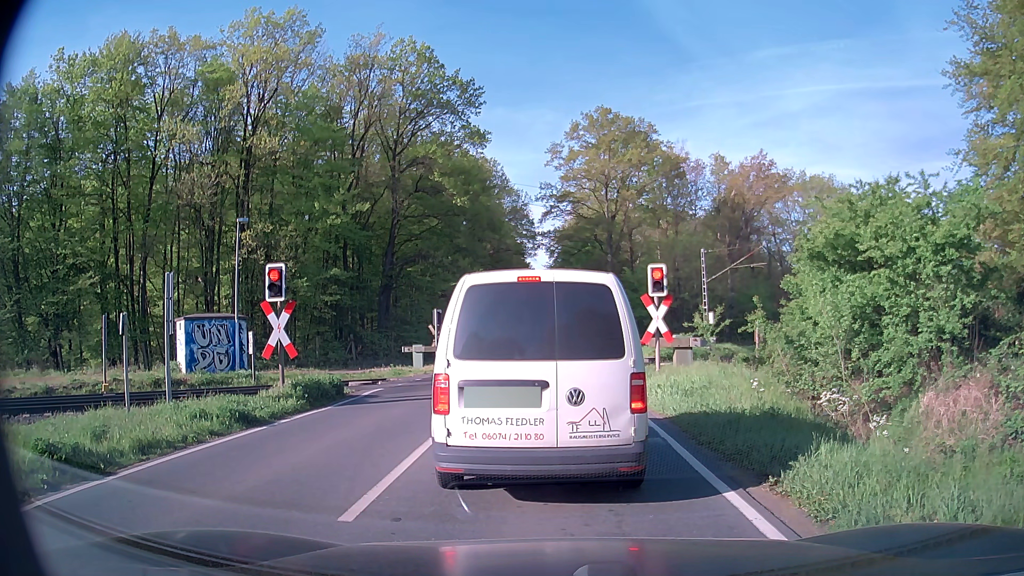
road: secondary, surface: asphalt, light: Day
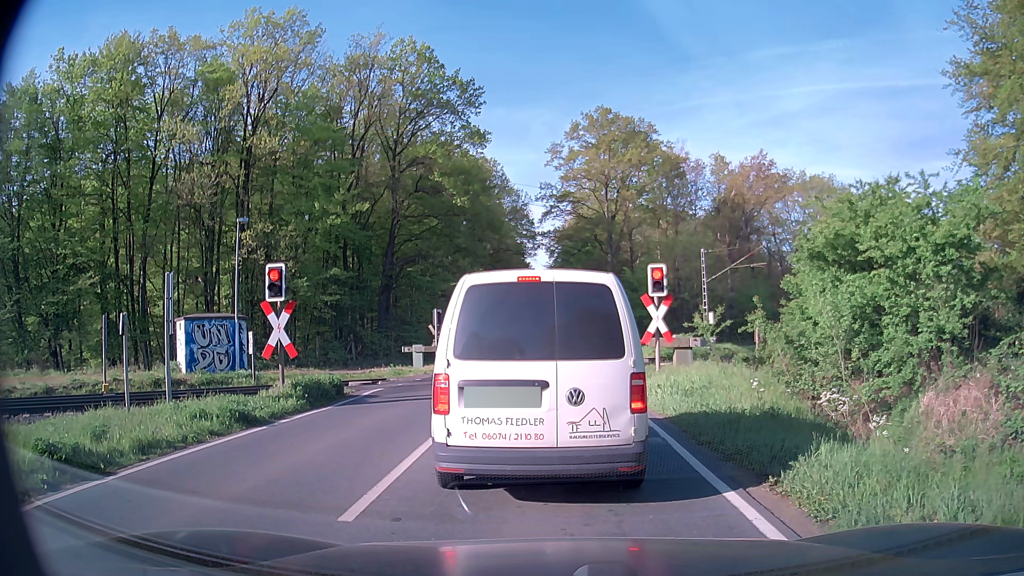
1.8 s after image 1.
(0.0, 0.0) m; 0°
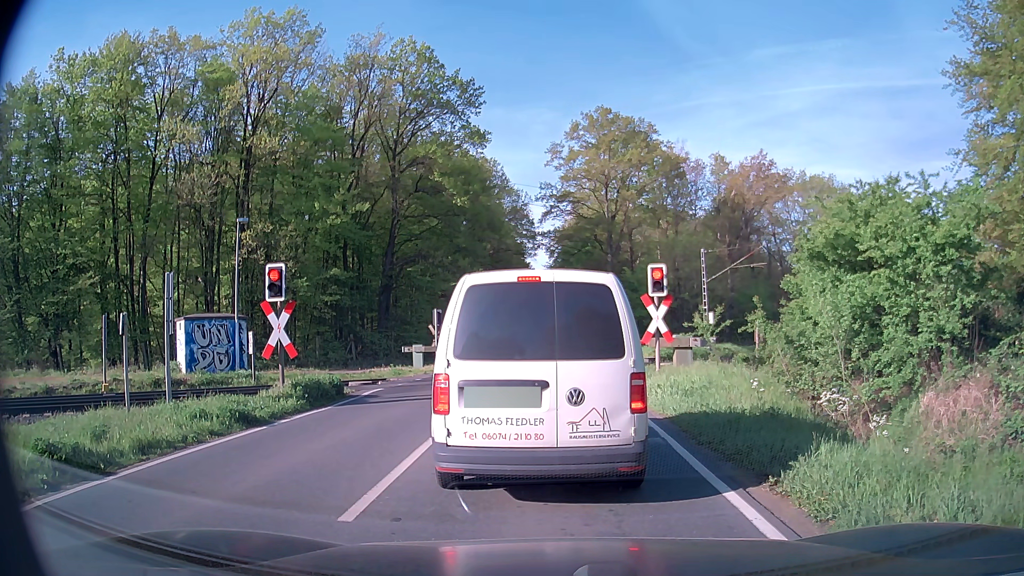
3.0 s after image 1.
(0.0, 0.0) m; 0°
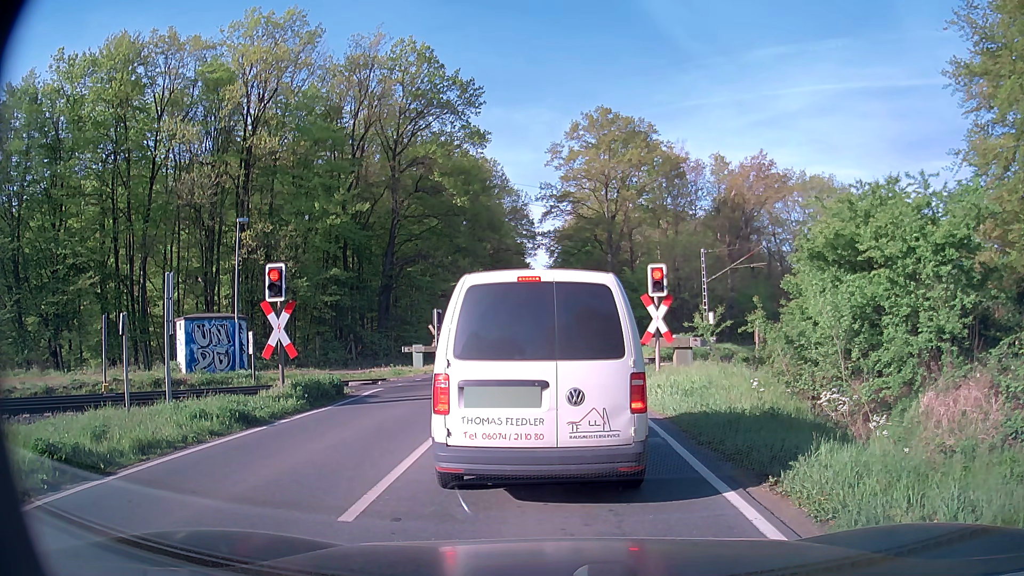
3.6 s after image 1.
(0.0, 0.0) m; 0°
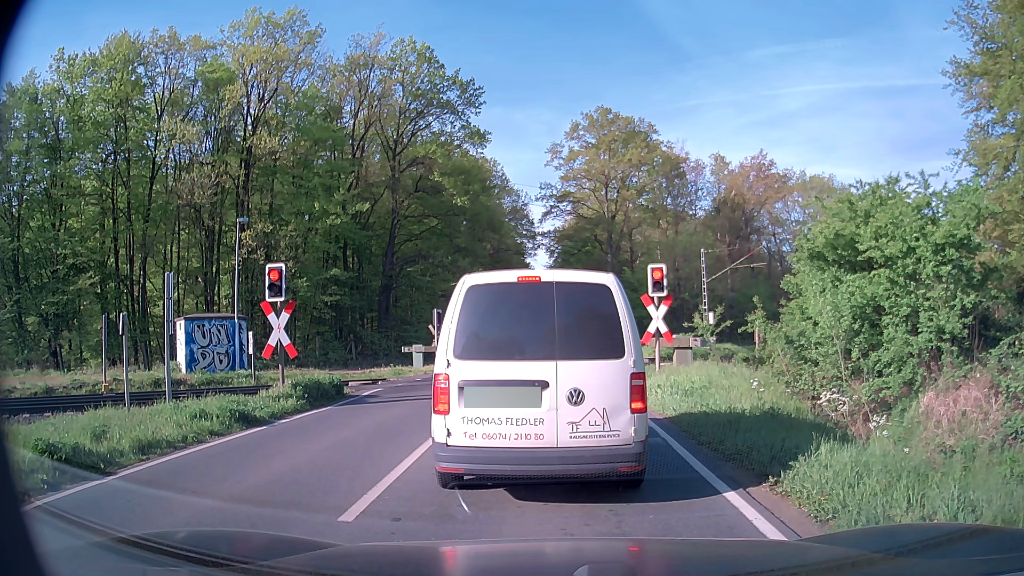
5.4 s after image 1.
(0.0, 0.0) m; 0°
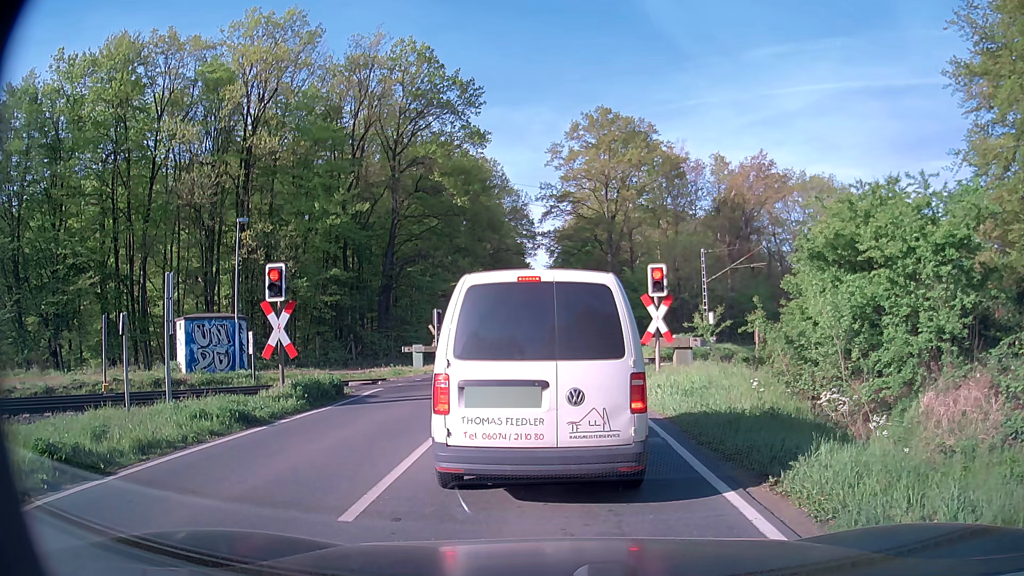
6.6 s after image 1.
(0.0, 0.0) m; 0°
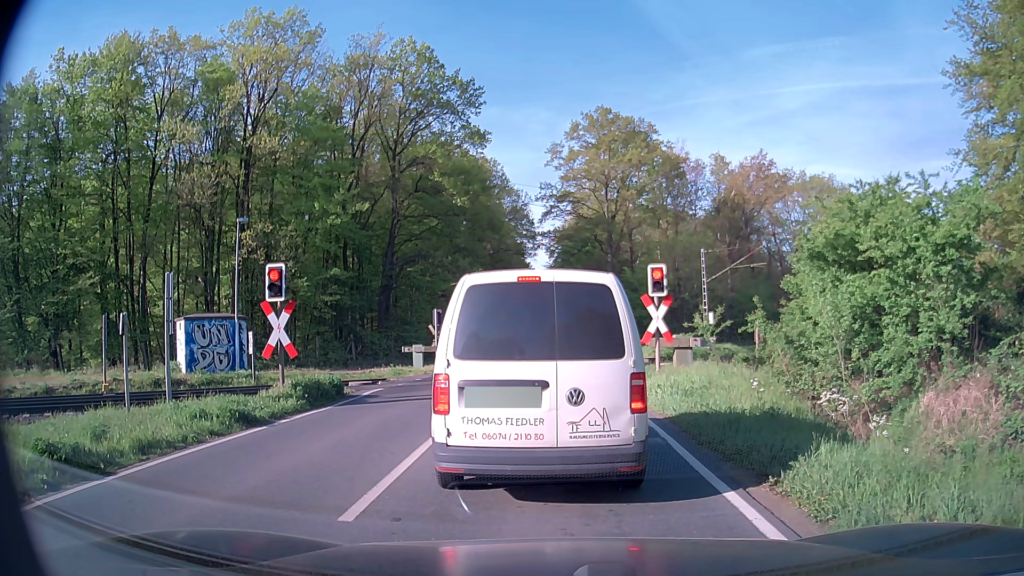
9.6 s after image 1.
(0.0, 0.0) m; 0°
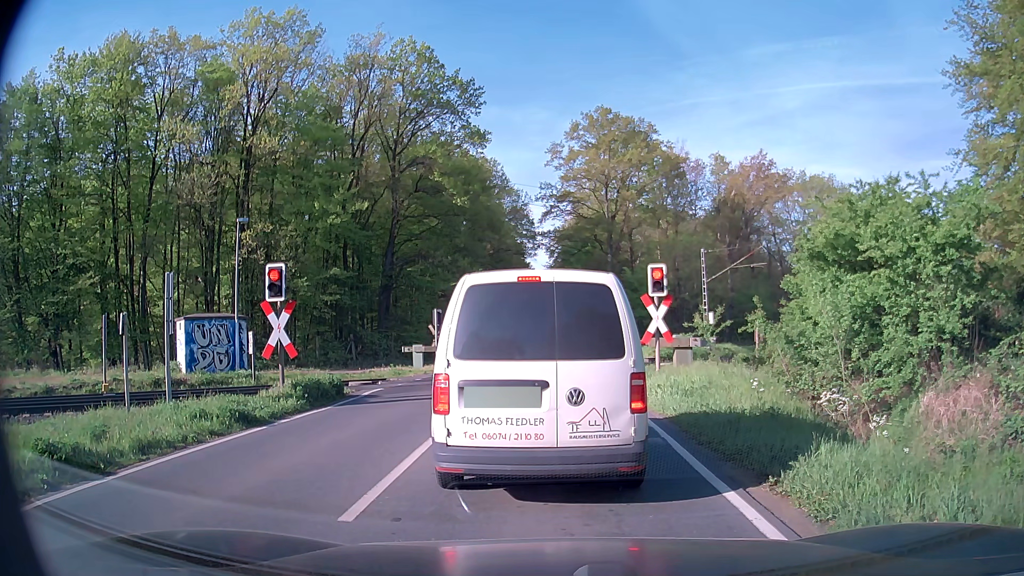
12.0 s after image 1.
(0.0, 0.0) m; 0°
